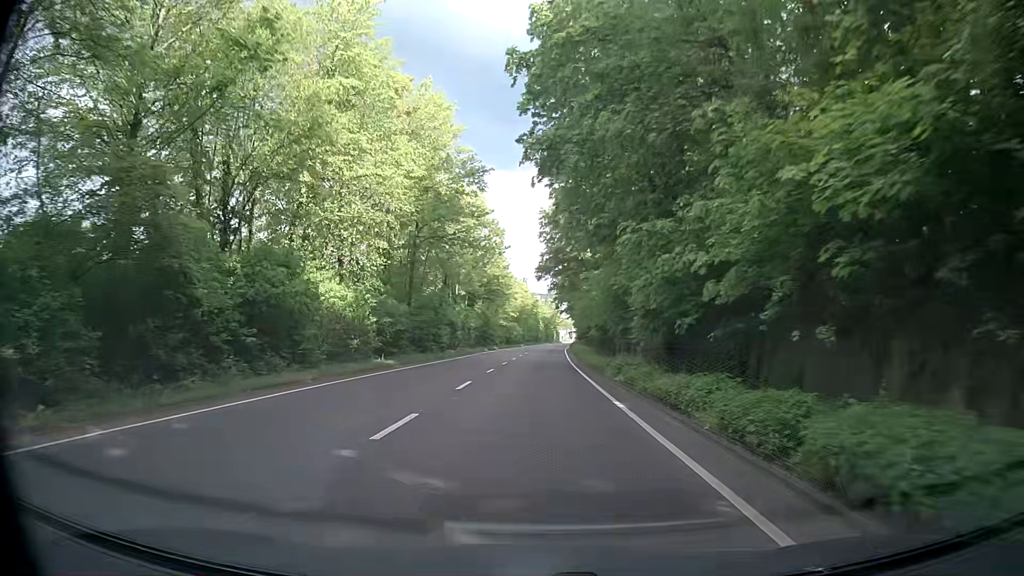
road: secondary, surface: asphalt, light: Day
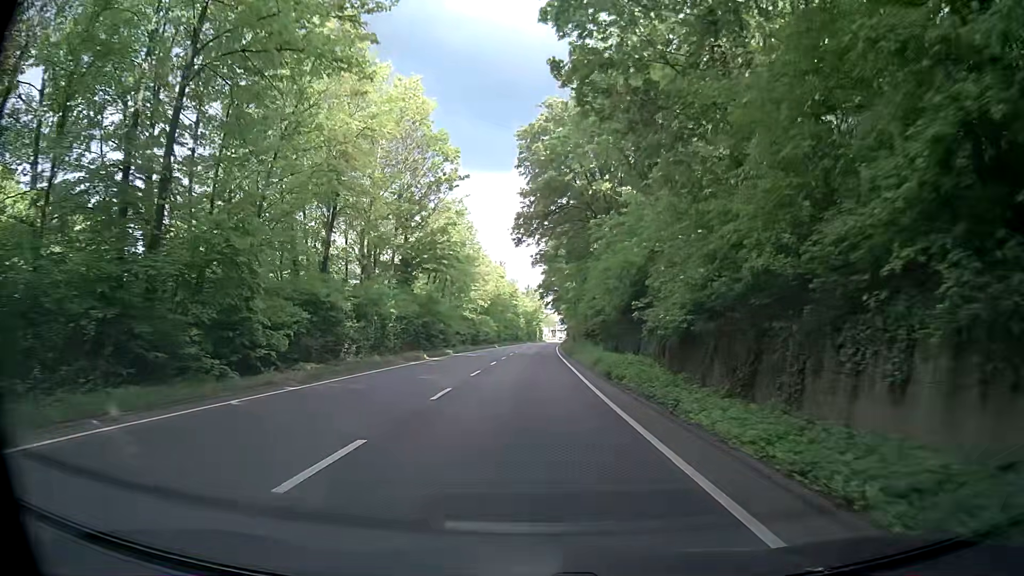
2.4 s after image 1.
(+0.4, +30.1) m; +1°
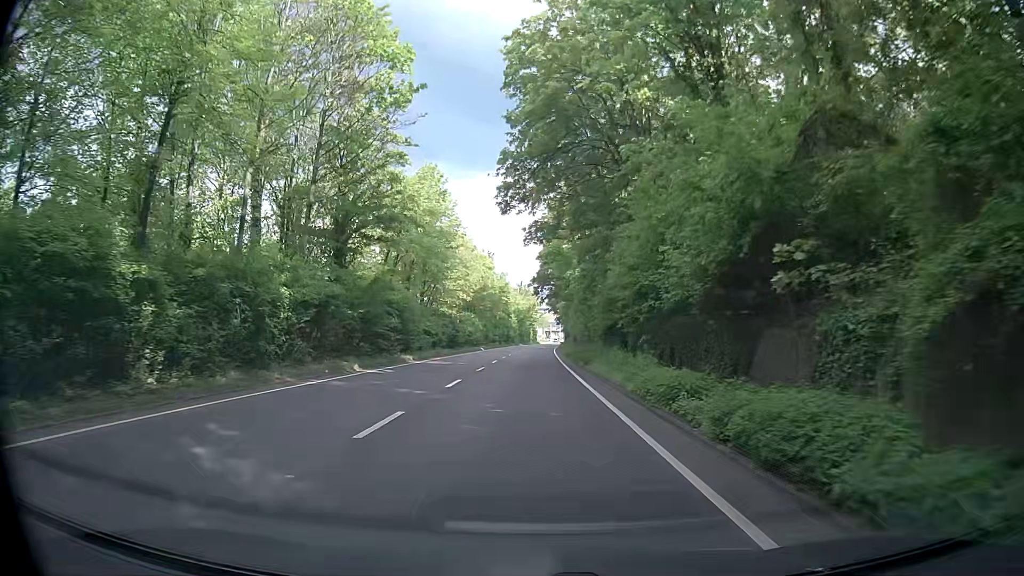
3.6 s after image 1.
(+0.2, +14.8) m; +1°
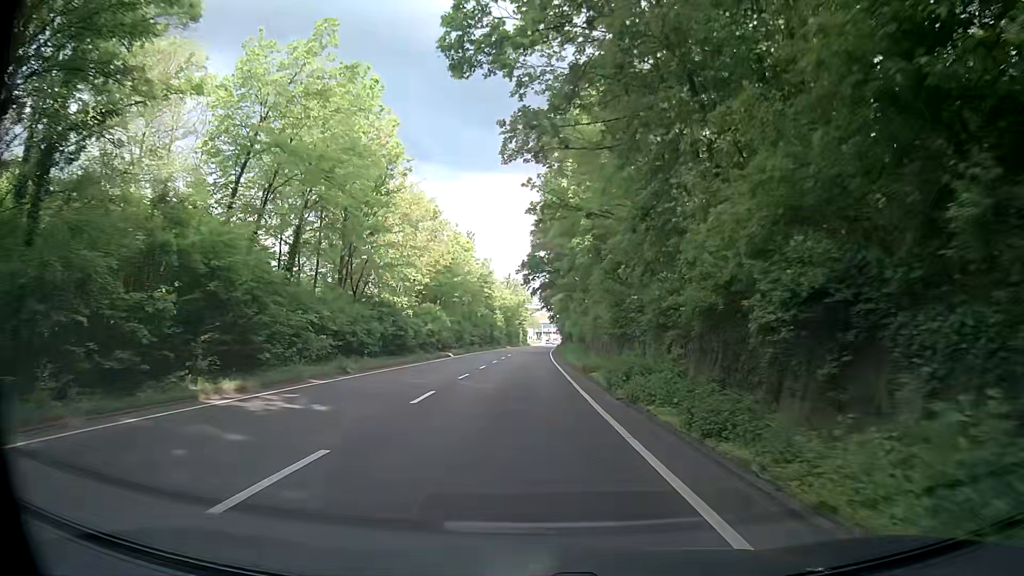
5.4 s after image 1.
(+0.5, +21.9) m; +2°
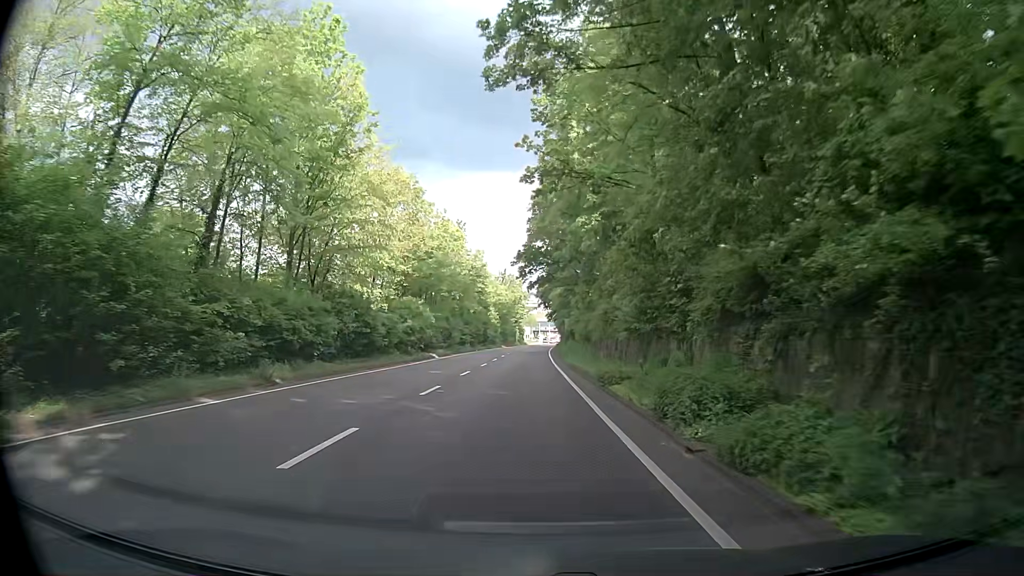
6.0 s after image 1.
(0.0, +7.2) m; +1°
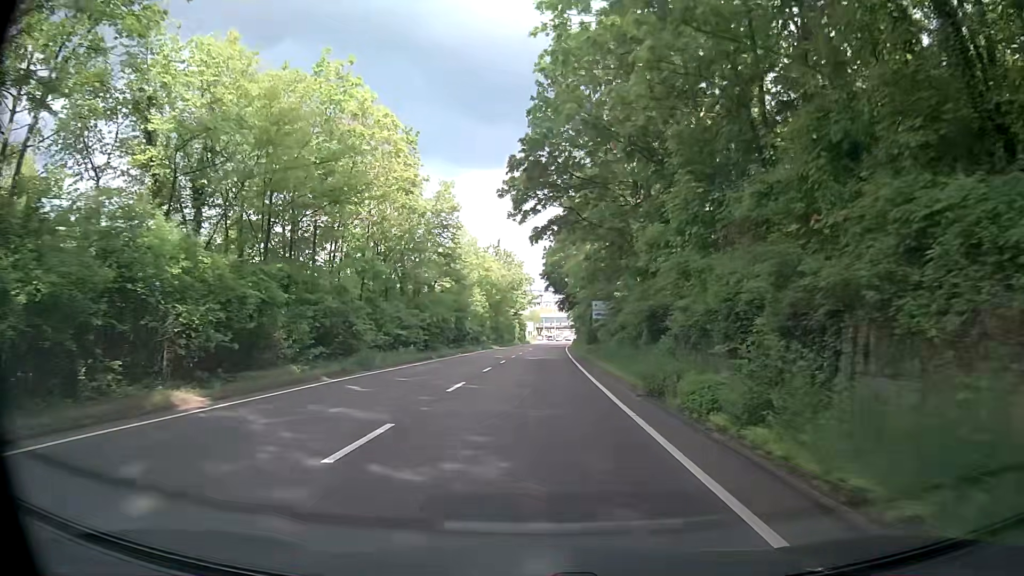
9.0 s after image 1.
(-0.8, +35.6) m; 0°
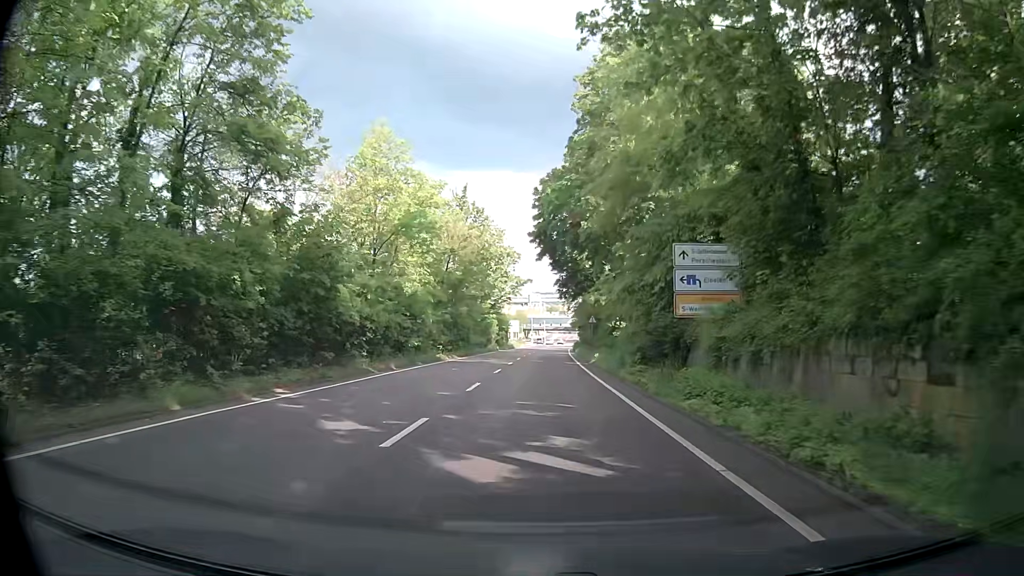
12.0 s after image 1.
(-0.4, +34.6) m; 0°
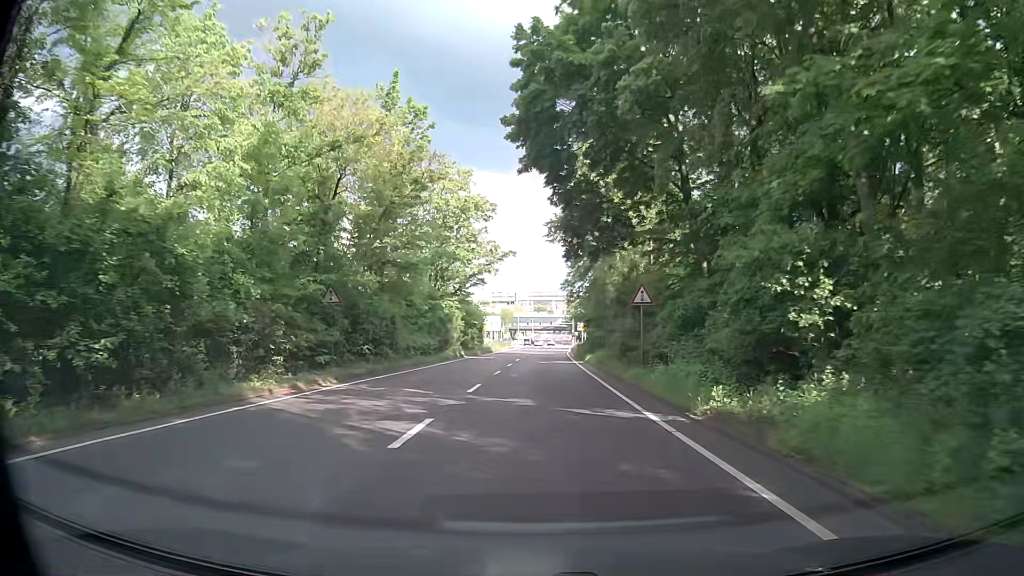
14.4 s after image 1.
(+0.3, +27.0) m; +1°
(0, +10) (0, +20) (0, +30) (+1, +40) (+1, +50) (+2, +60) (+2, +70) (+2, +80) (+3, +90) (+3, +100) m
